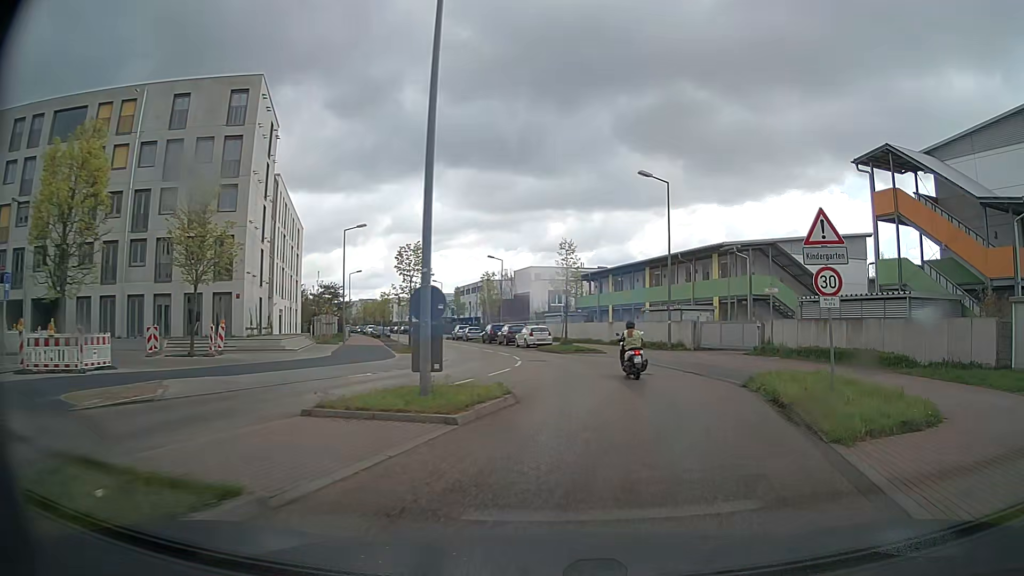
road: tertiary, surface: asphalt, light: Day
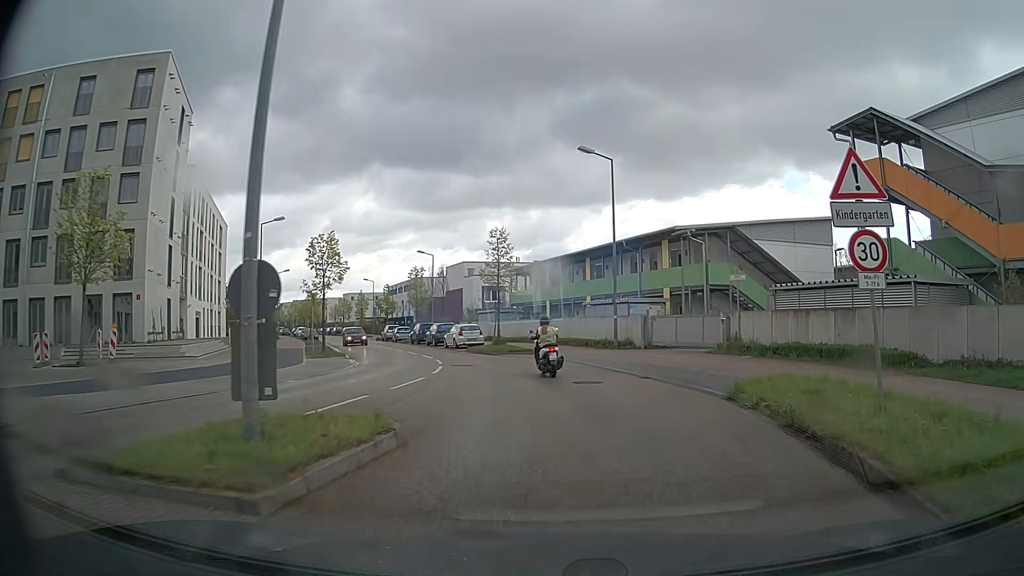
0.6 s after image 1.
(+0.2, +4.3) m; +5°
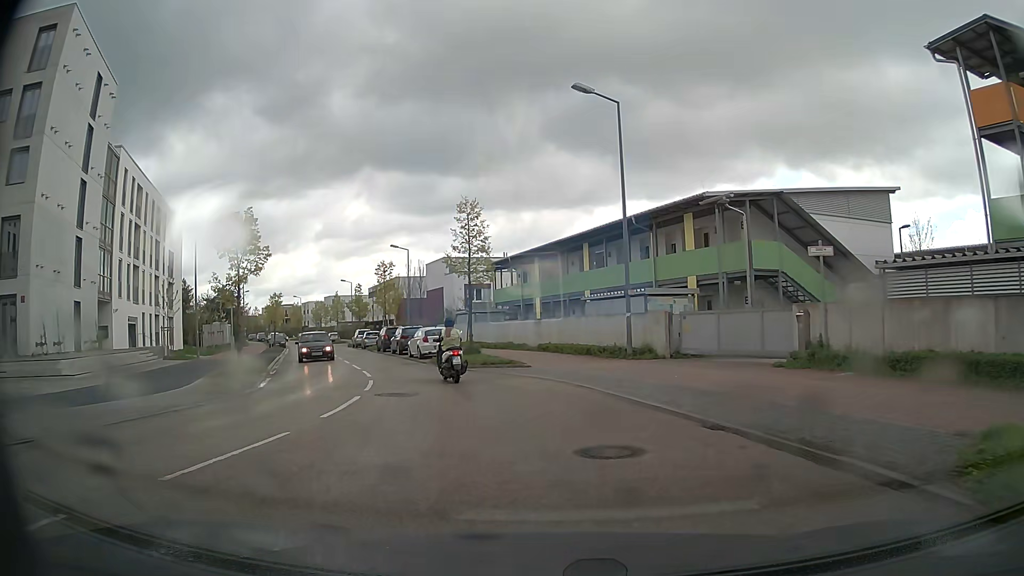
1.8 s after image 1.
(+0.1, +8.6) m; 0°
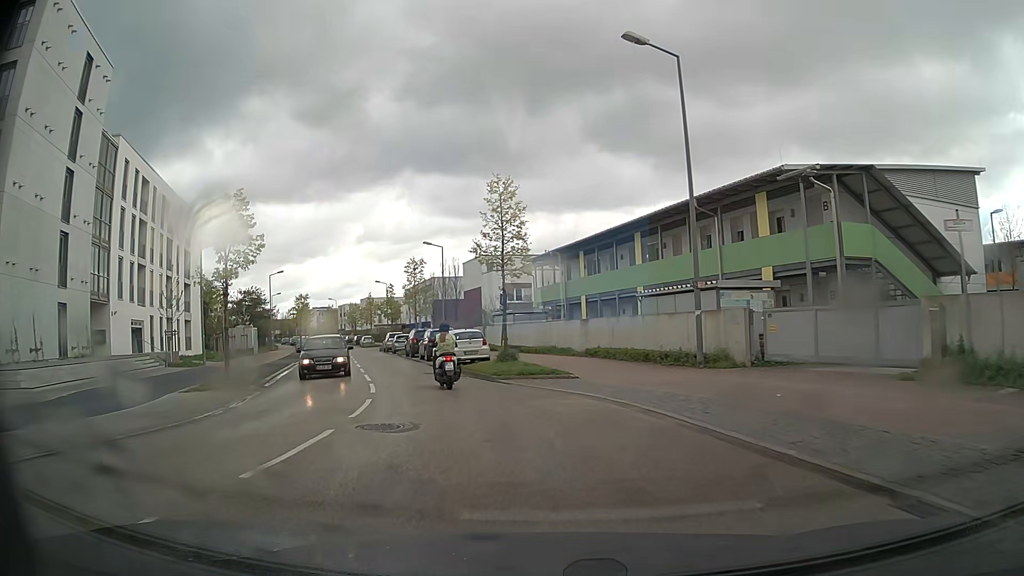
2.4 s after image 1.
(-0.1, +4.4) m; -3°
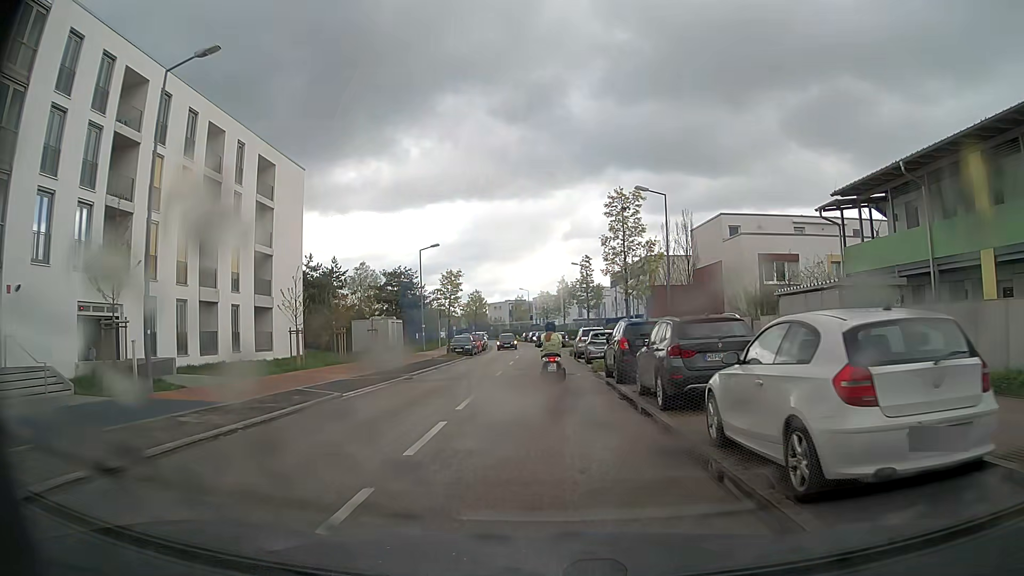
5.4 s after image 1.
(-3.9, +21.5) m; -17°
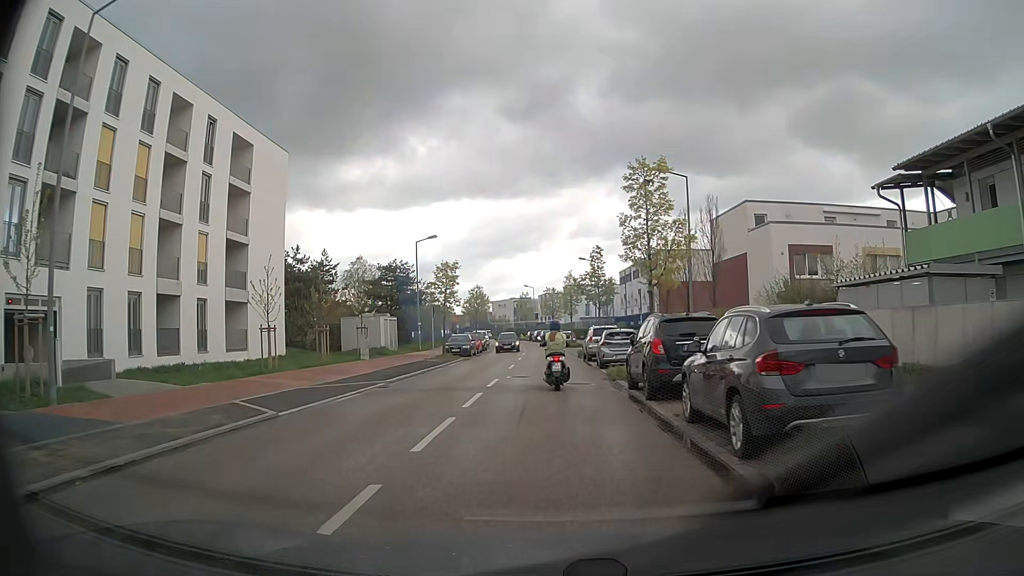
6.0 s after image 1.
(0.0, +4.4) m; -1°
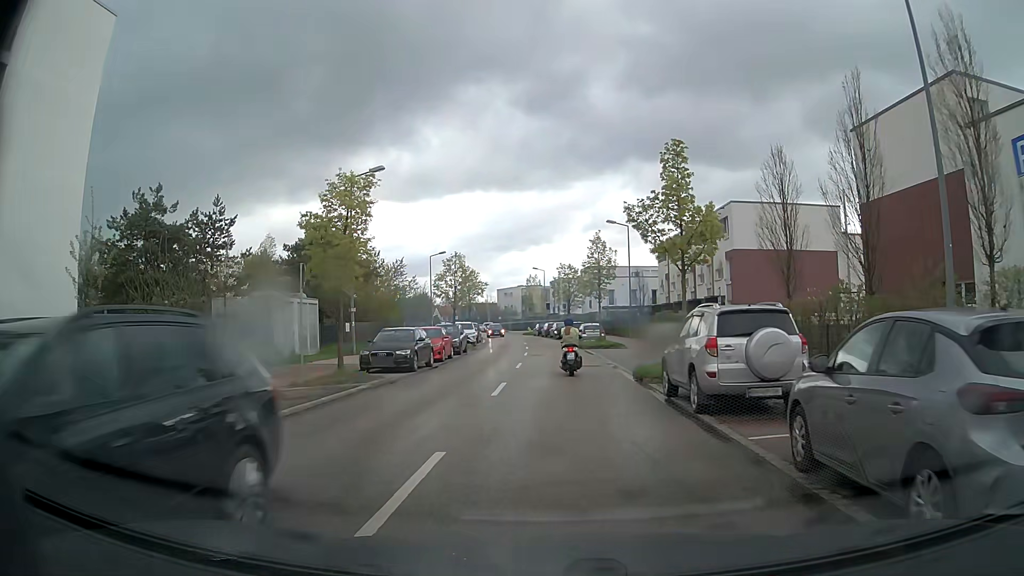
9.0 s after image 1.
(-0.3, +21.8) m; -1°
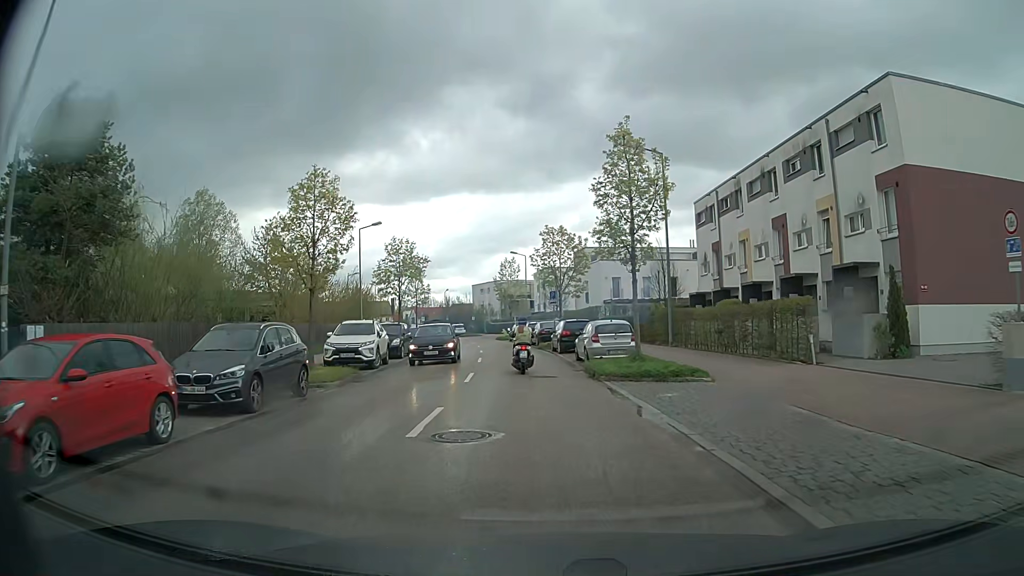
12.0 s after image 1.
(+0.3, +23.2) m; +1°
(0, +10) (0, +20) (-1, +30) (-2, +40) (-4, +50) (-5, +60) (-7, +69) (-10, +79) (-13, +89) (-17, +98) m
